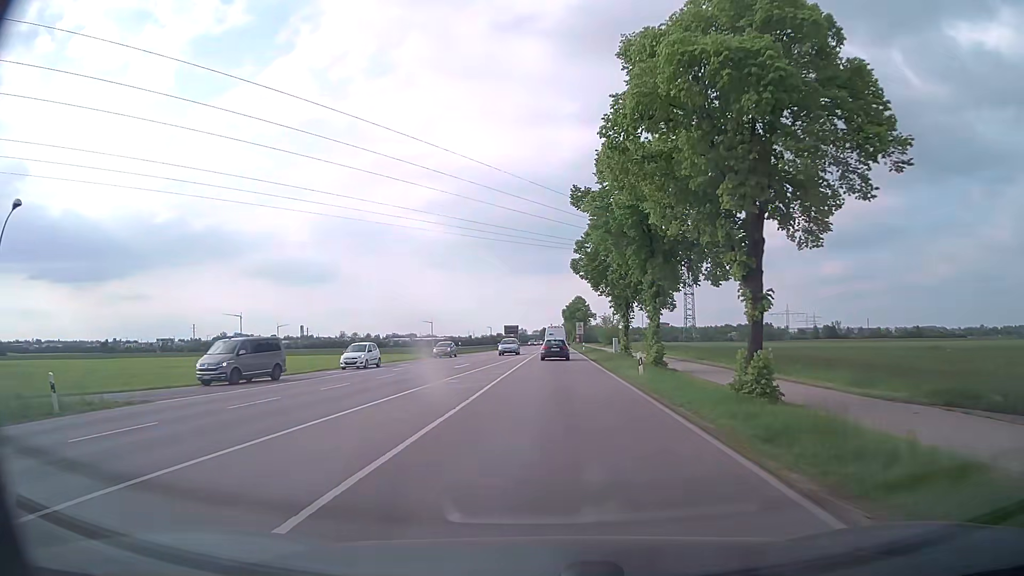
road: secondary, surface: asphalt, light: Day
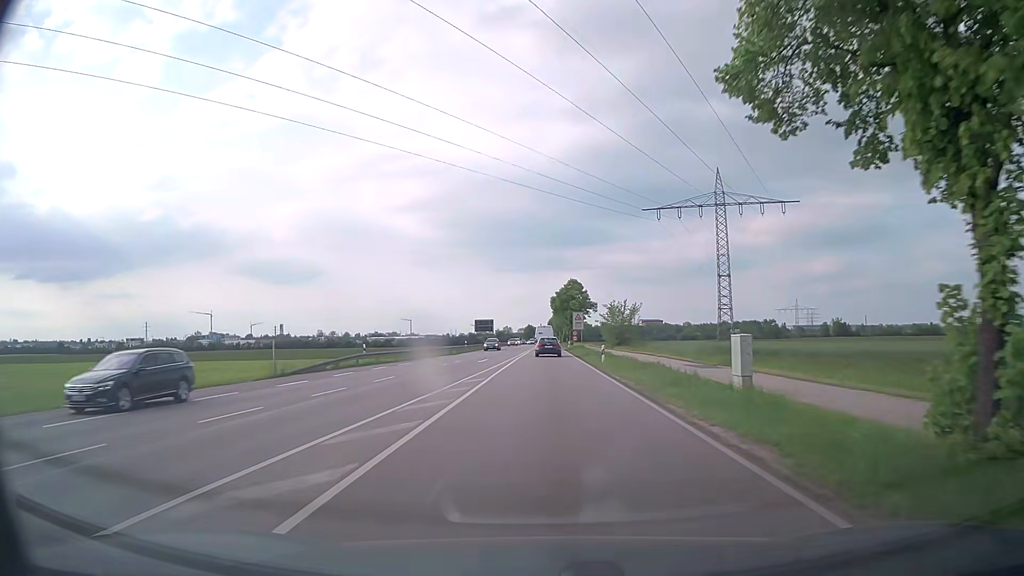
(+0.7, +39.5) m; +1°
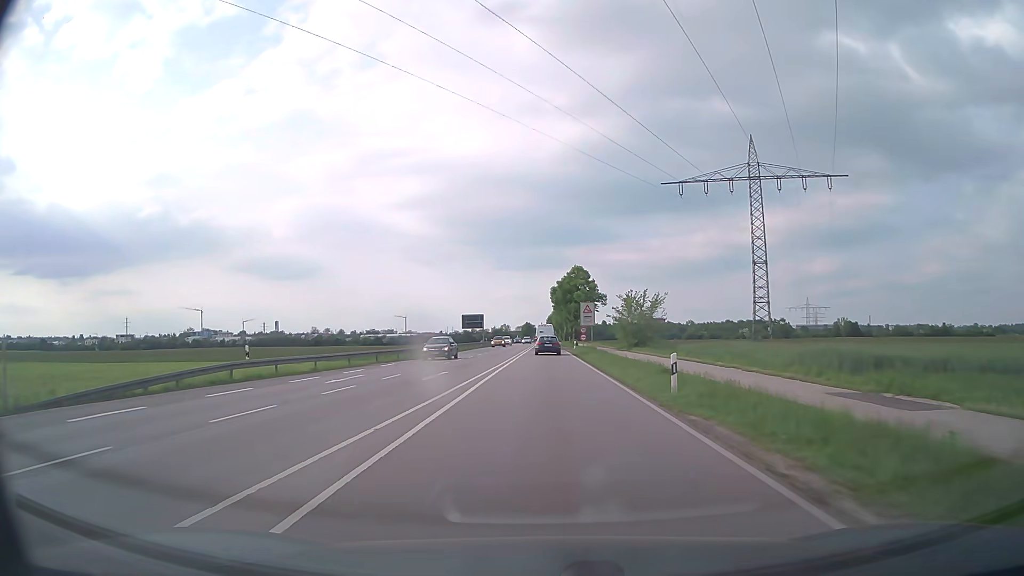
(0.0, +18.6) m; 0°
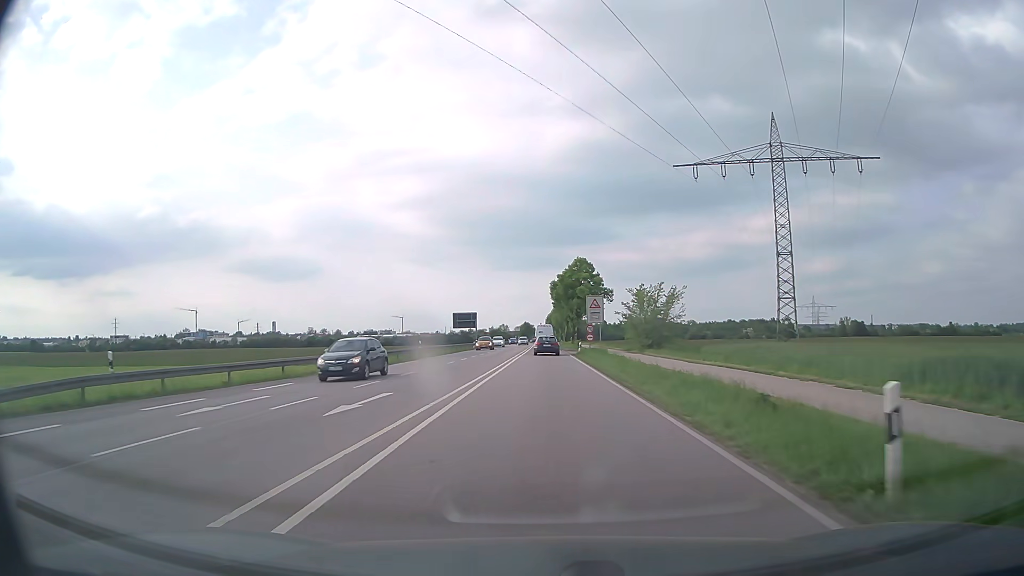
(0.0, +9.8) m; 0°
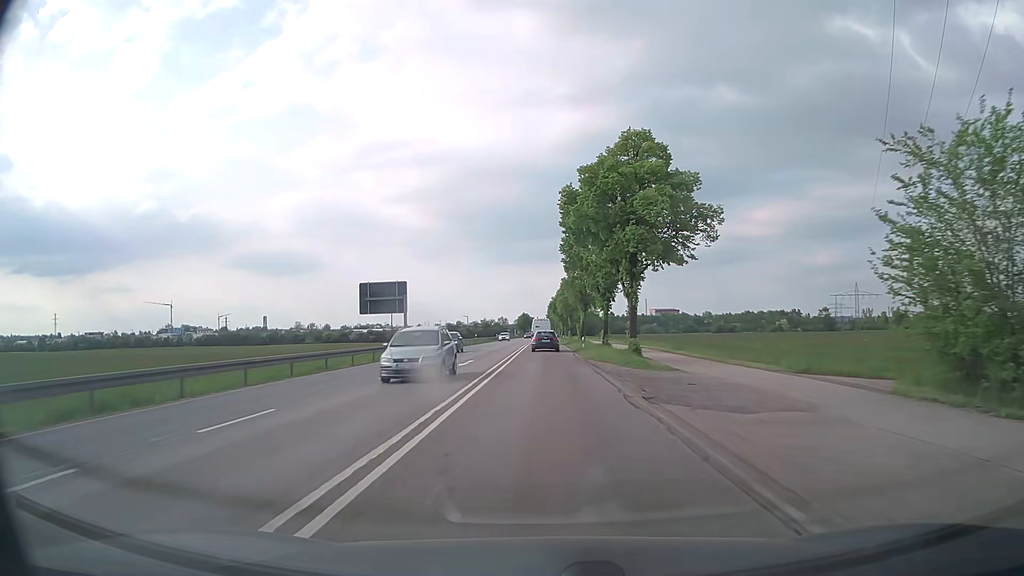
(+0.1, +51.2) m; 0°
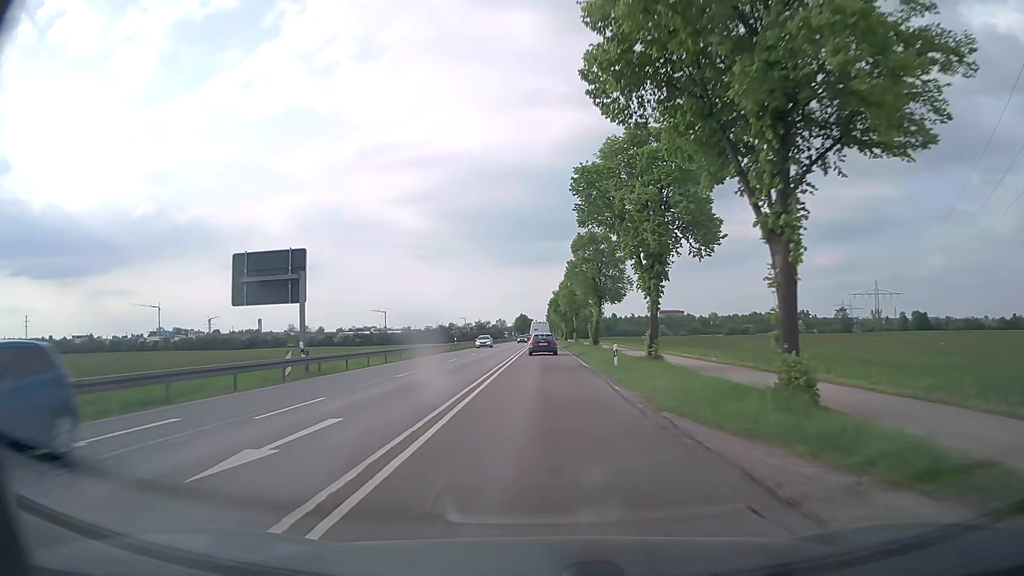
(-0.1, +20.9) m; 0°
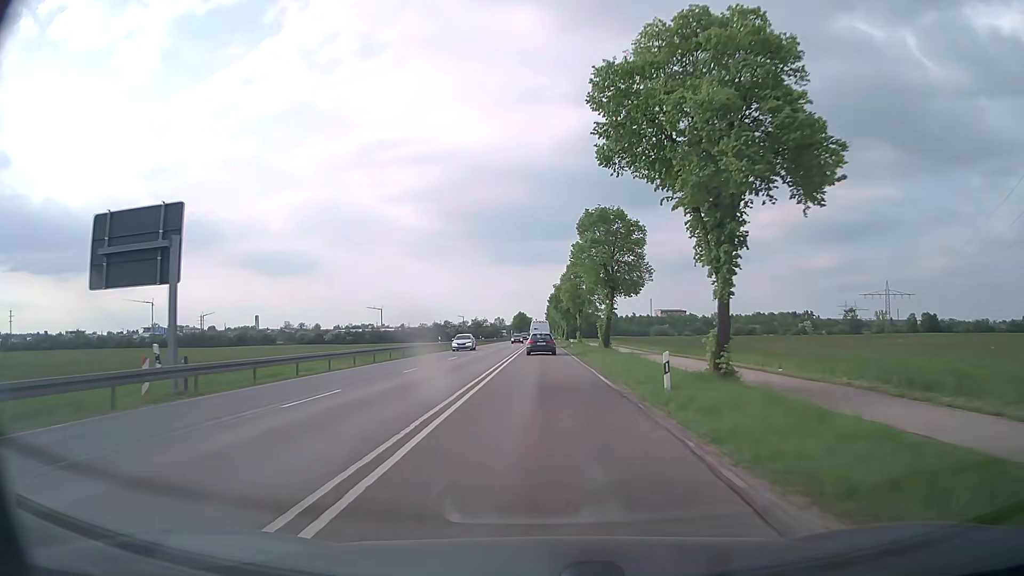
(0.0, +10.4) m; 0°
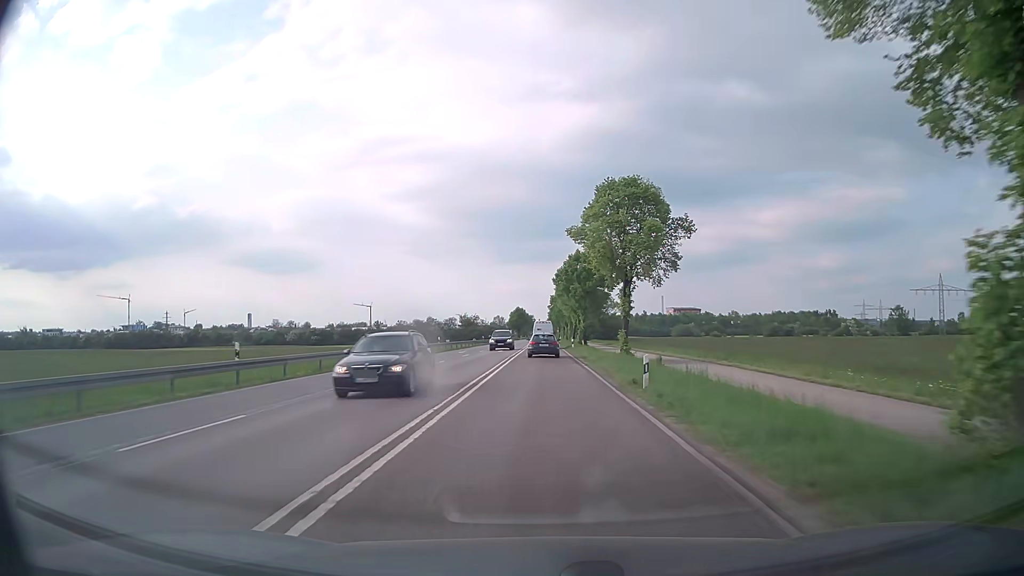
(0.0, +41.3) m; 0°
(0, +10) (0, +20) (0, +30) (0, +40) (0, +50) (0, +60) (0, +70) (0, +80) (0, +90) (0, +100) m
